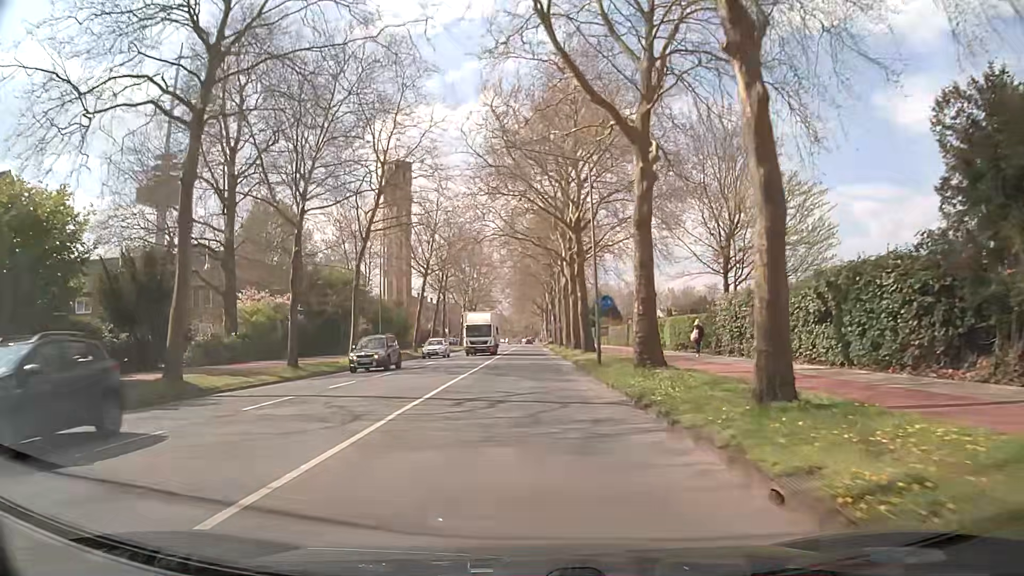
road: secondary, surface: asphalt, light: Day
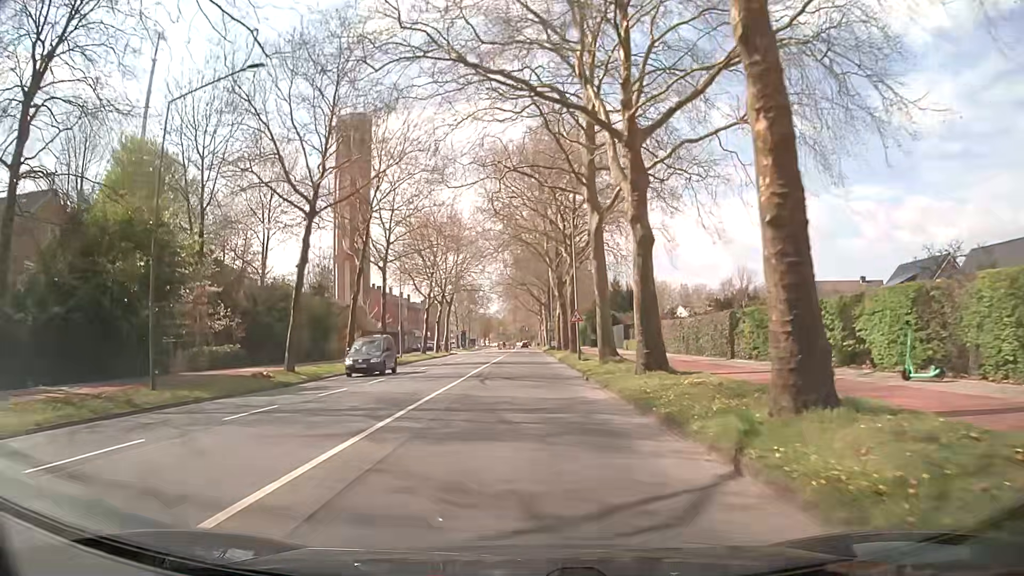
(-0.1, +31.0) m; 0°
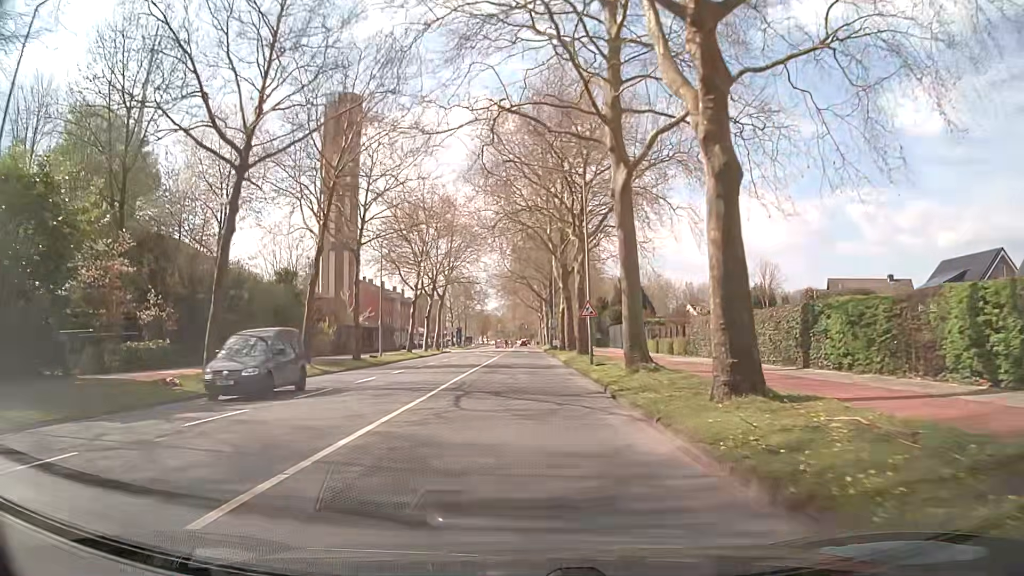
(0.0, +7.7) m; 0°
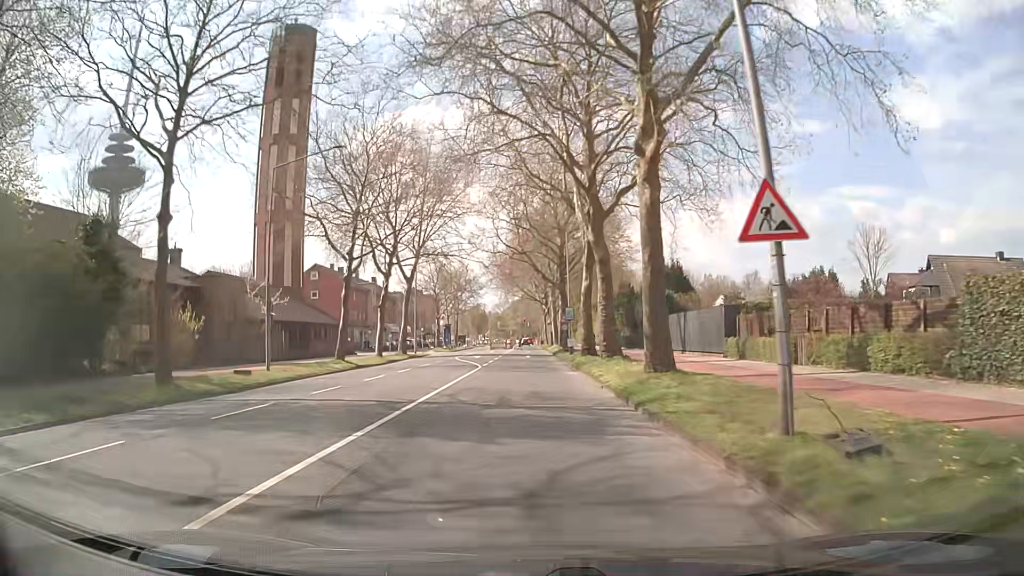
(+0.1, +22.9) m; -1°
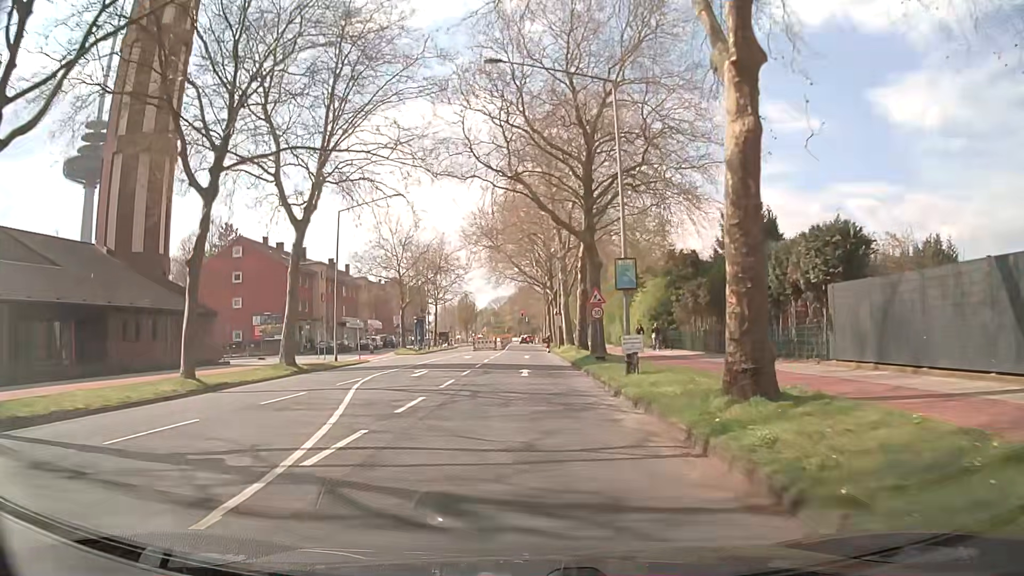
(+0.4, +27.6) m; +2°
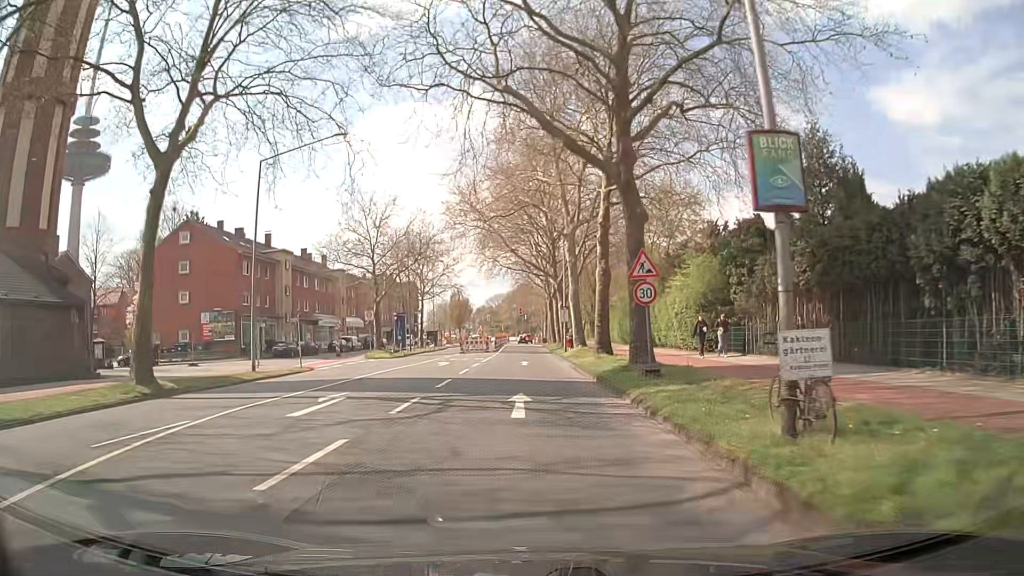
(-0.1, +12.3) m; 0°
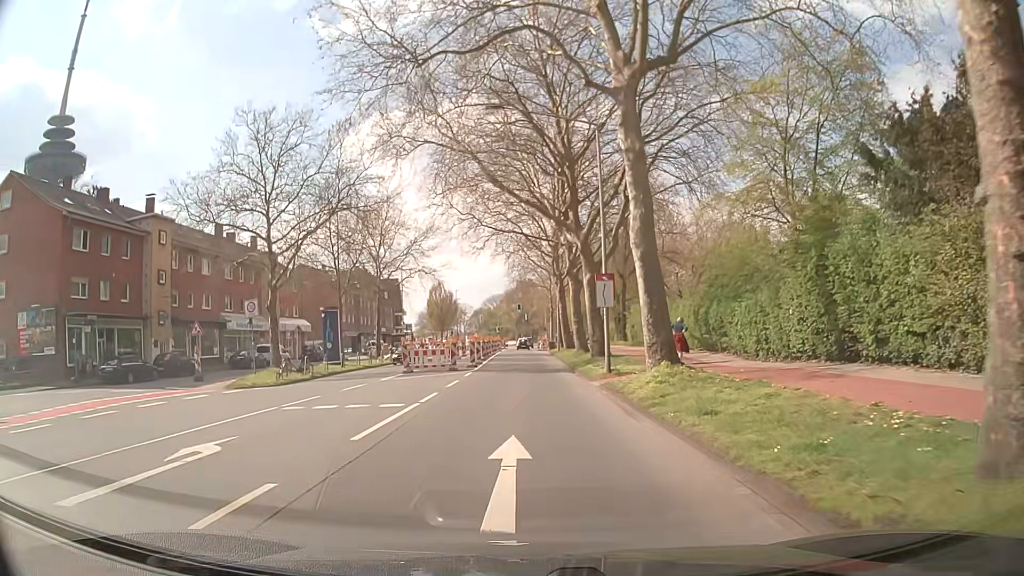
(0.0, +26.3) m; 0°
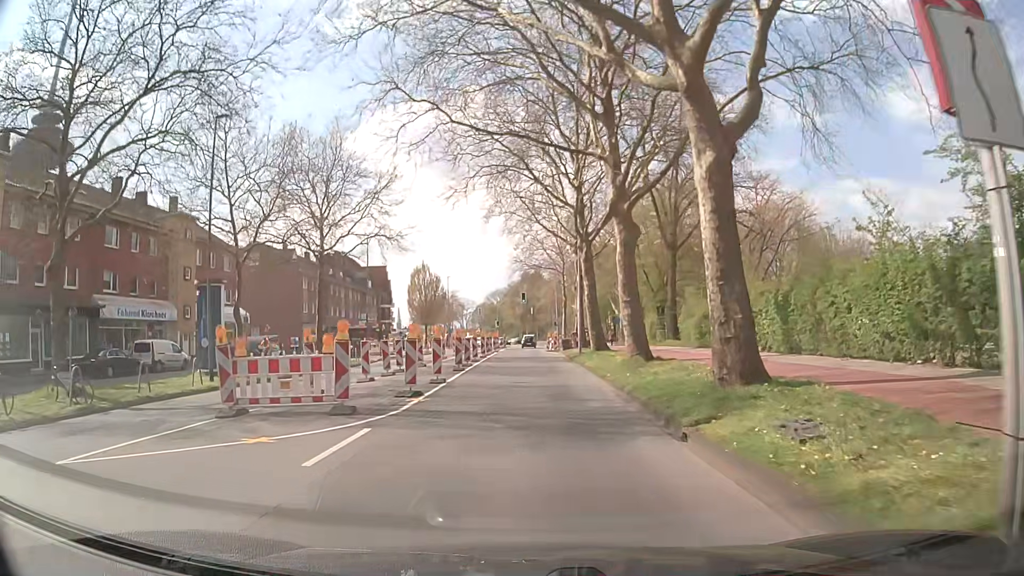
(-0.1, +19.8) m; 0°
(0, +10) (0, +20) (0, +30) (-1, +40) (-1, +50) (-1, +60) (-1, +70) (-1, +80) (-1, +90) (-1, +100) m
